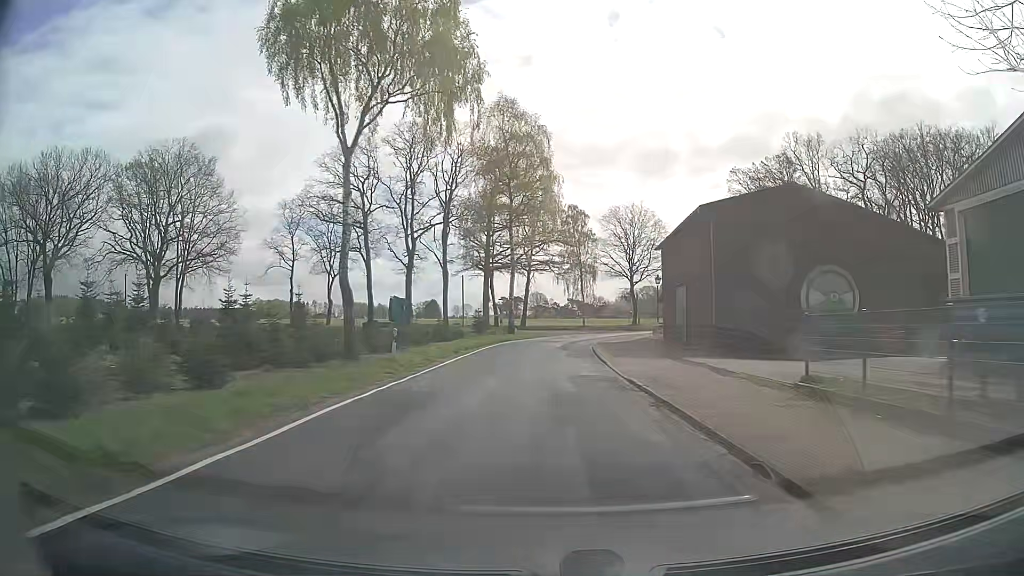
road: secondary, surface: asphalt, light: Day
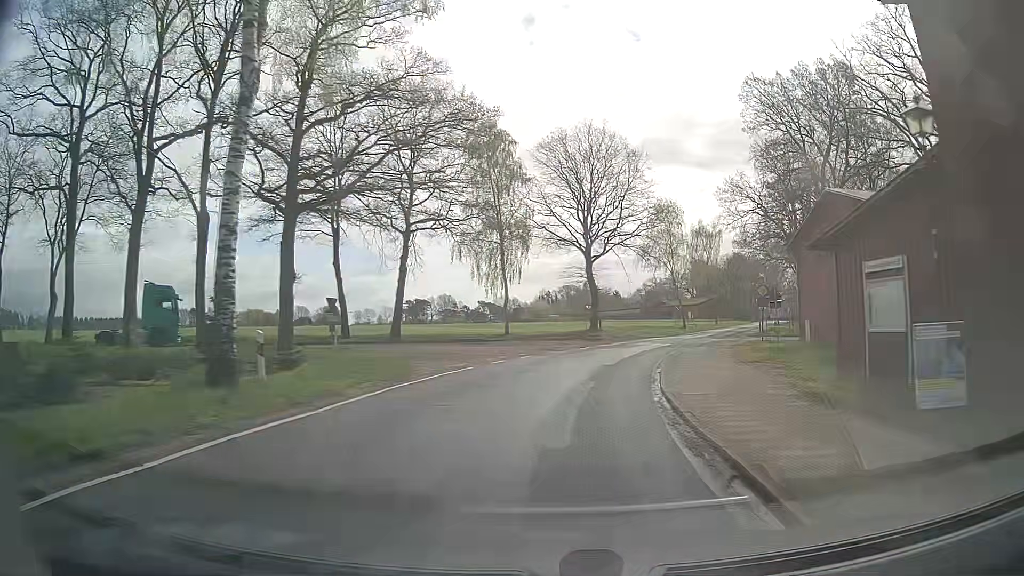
(+1.2, +40.8) m; +7°
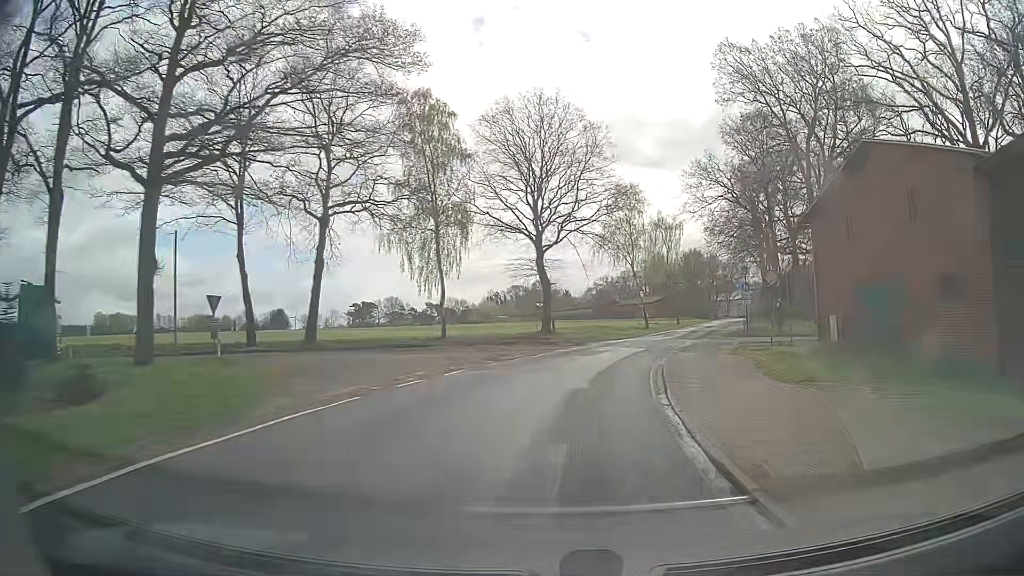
(+0.2, +8.0) m; +4°
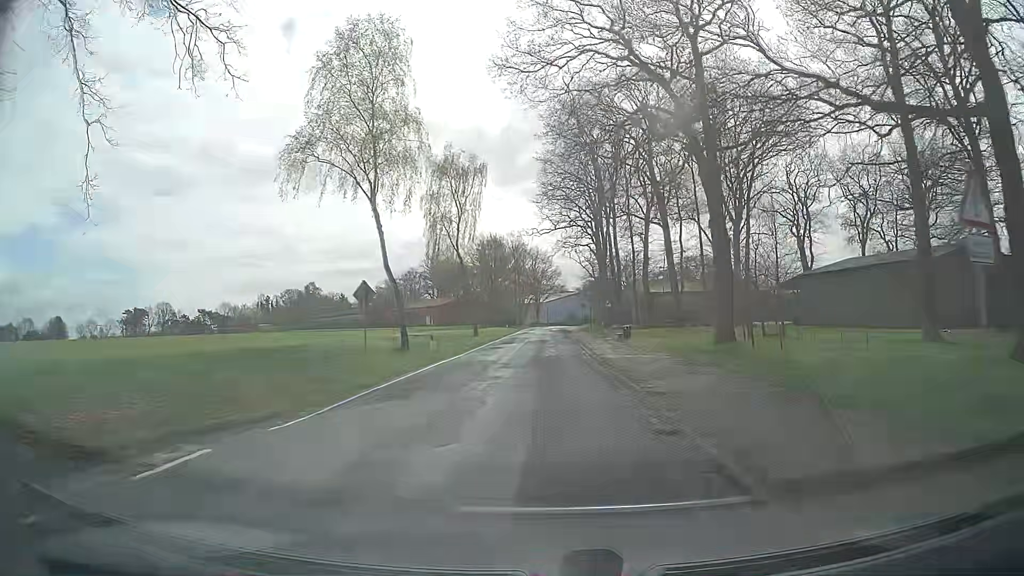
(+7.3, +39.9) m; +17°
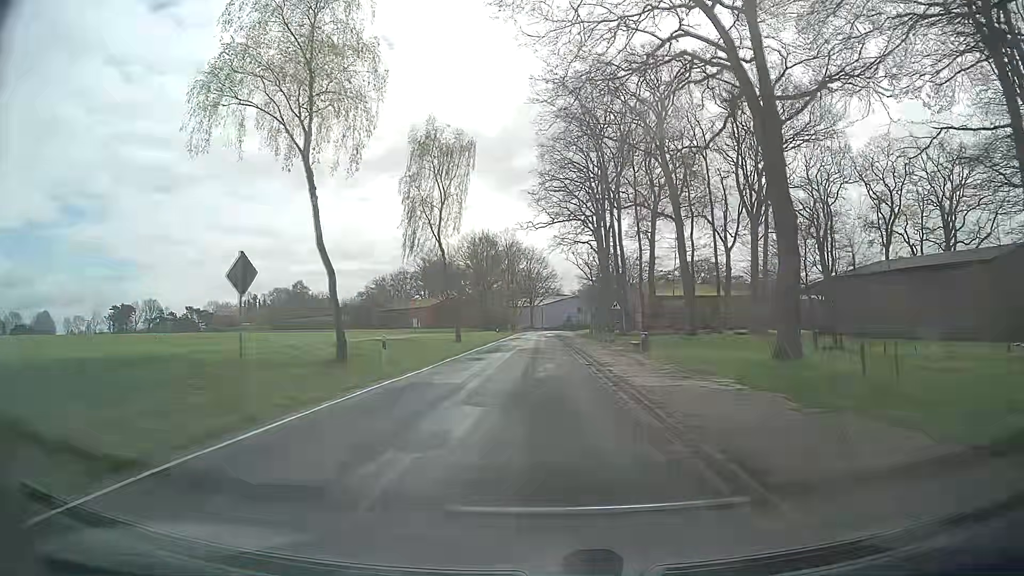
(+0.1, +8.4) m; 0°
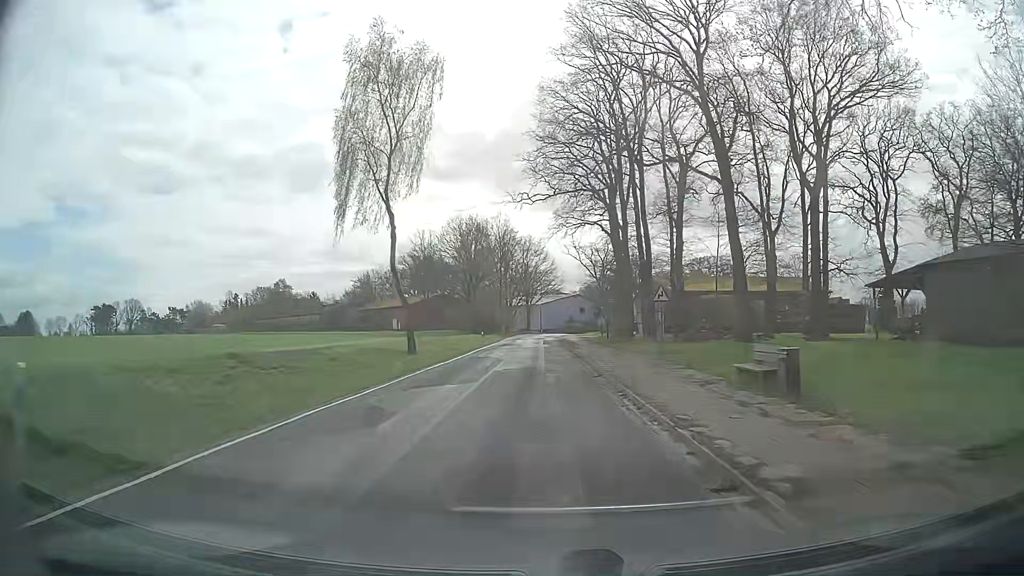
(+0.3, +16.8) m; +1°
(0, +10) (0, +20) (0, +30) (0, +40) (0, +50) (0, +60) (0, +70) (+1, +80) (+1, +90) (+3, +100) m
